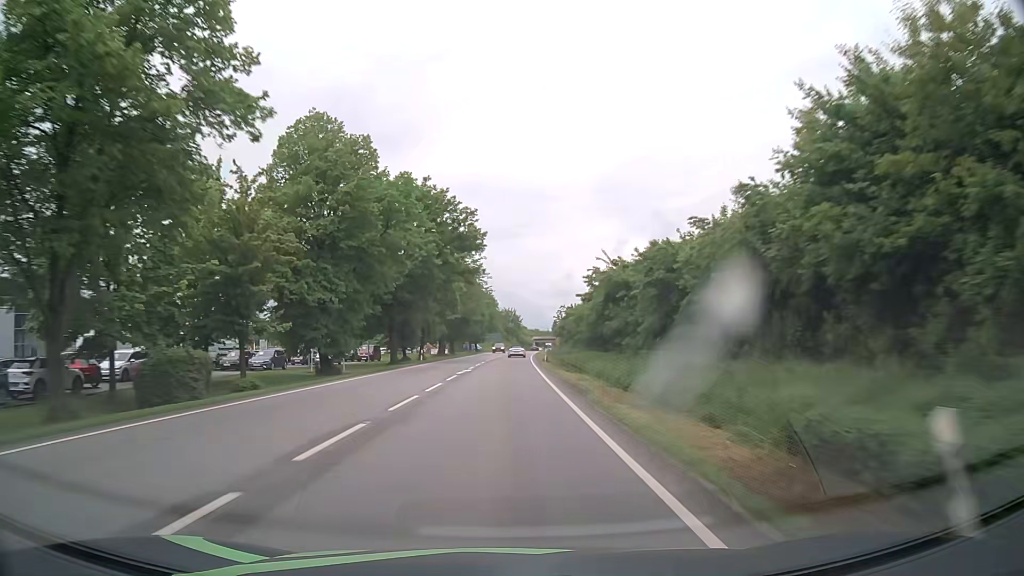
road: primary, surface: asphalt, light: Day
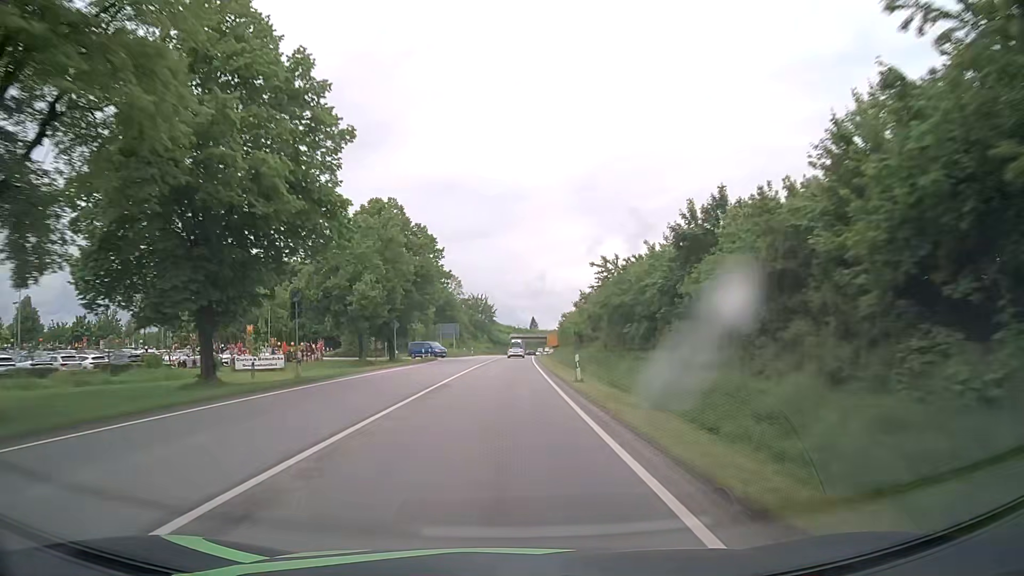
(+1.1, +78.9) m; +2°
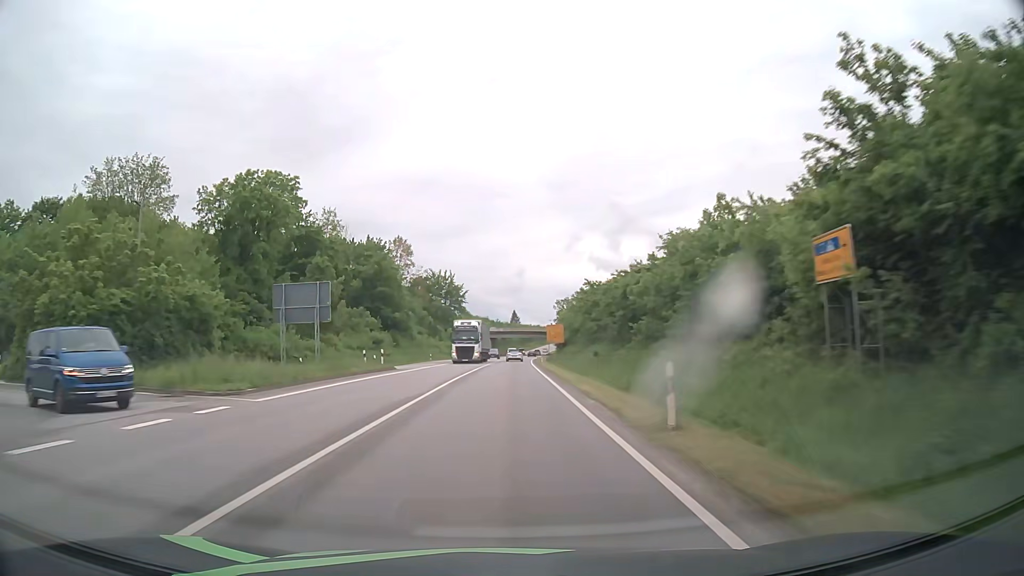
(+1.2, +63.2) m; +2°
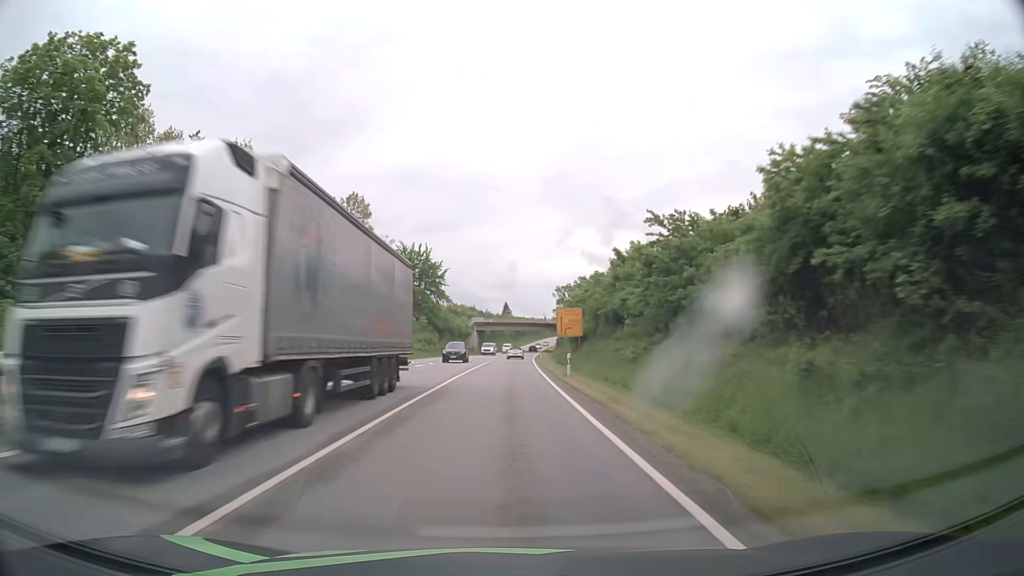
(+0.2, +31.7) m; +1°
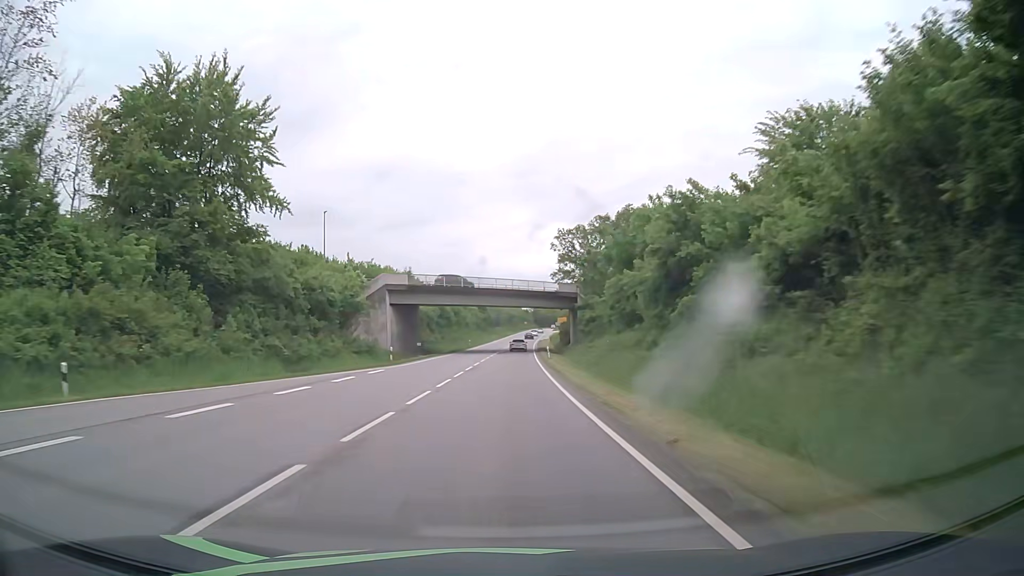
(+1.4, +79.4) m; +2°
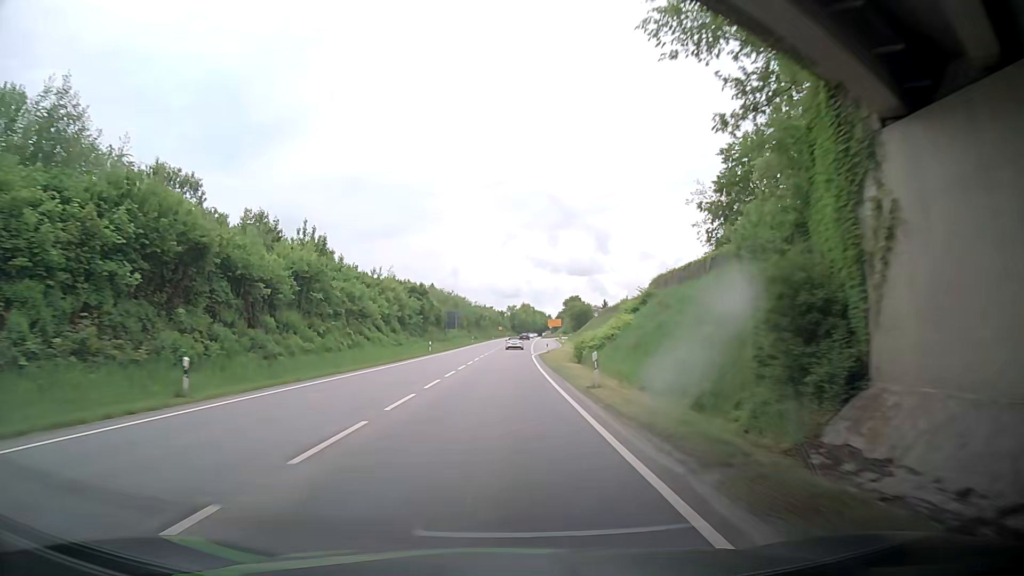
(+2.1, +79.2) m; +3°
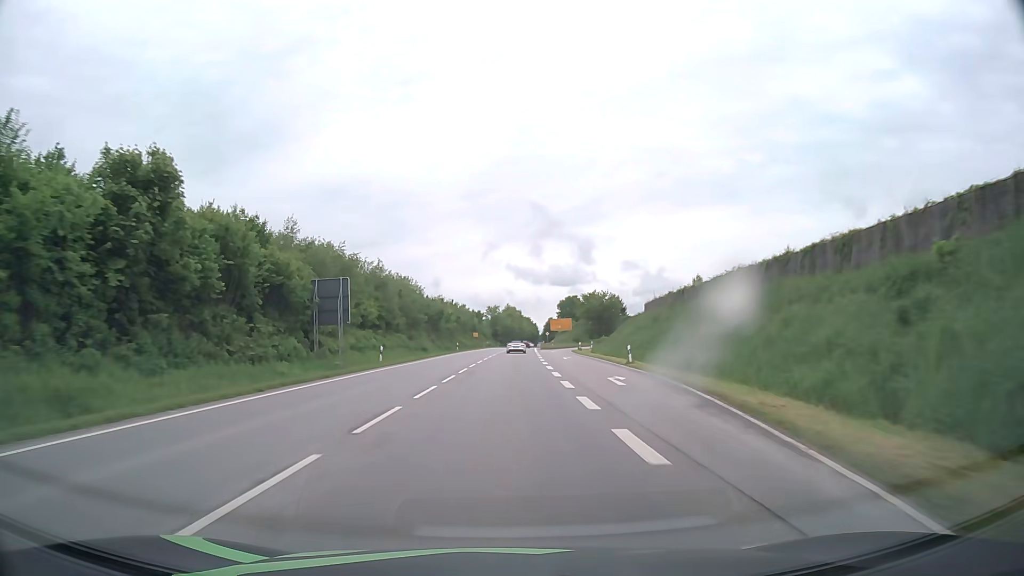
(+0.6, +62.9) m; +1°
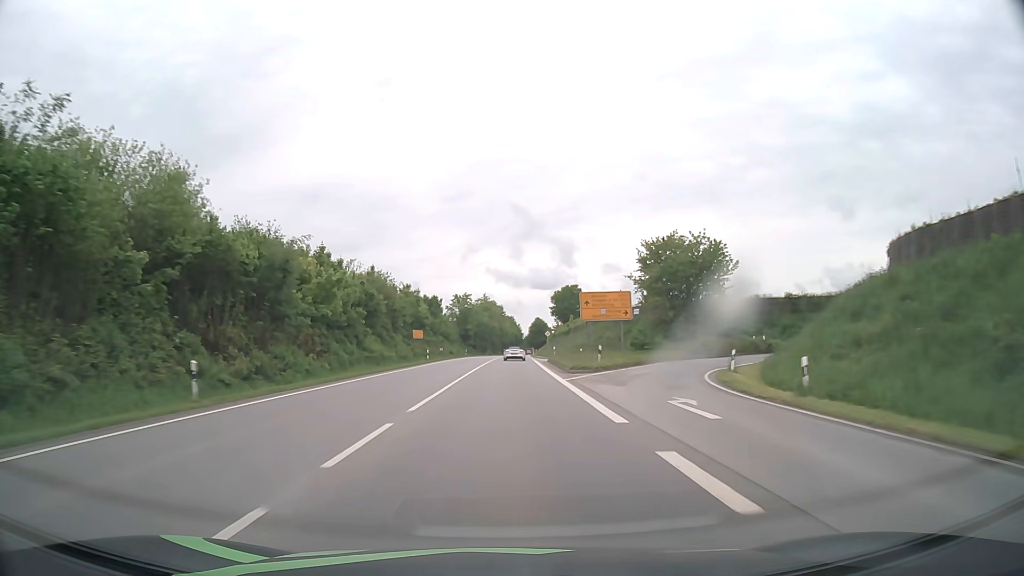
(+0.9, +62.1) m; +2°
(0, +10) (0, +20) (0, +30) (0, +40) (0, +50) (0, +60) (+1, +70) (+1, +80) (+1, +90) (+1, +100) m
